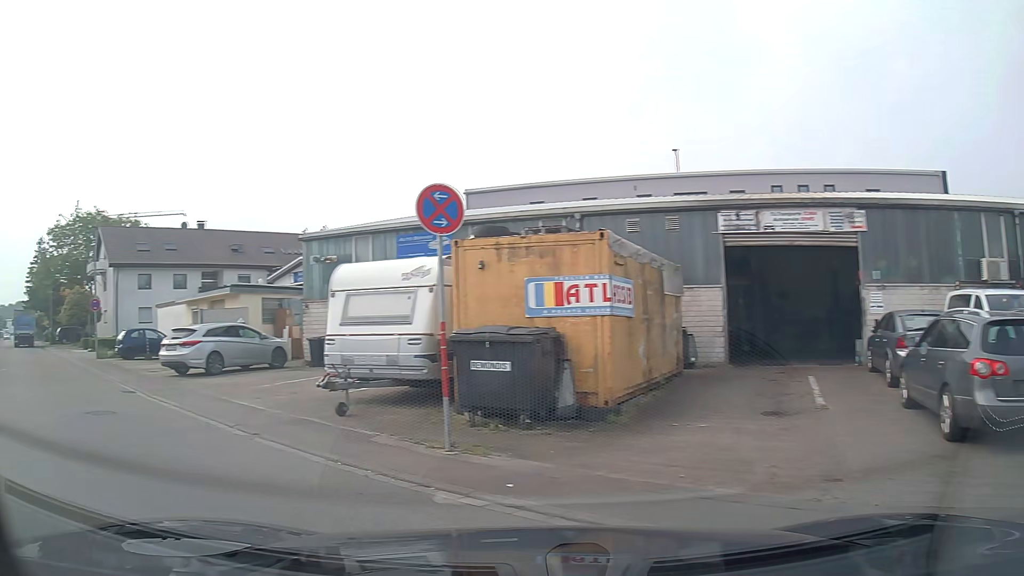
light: Day
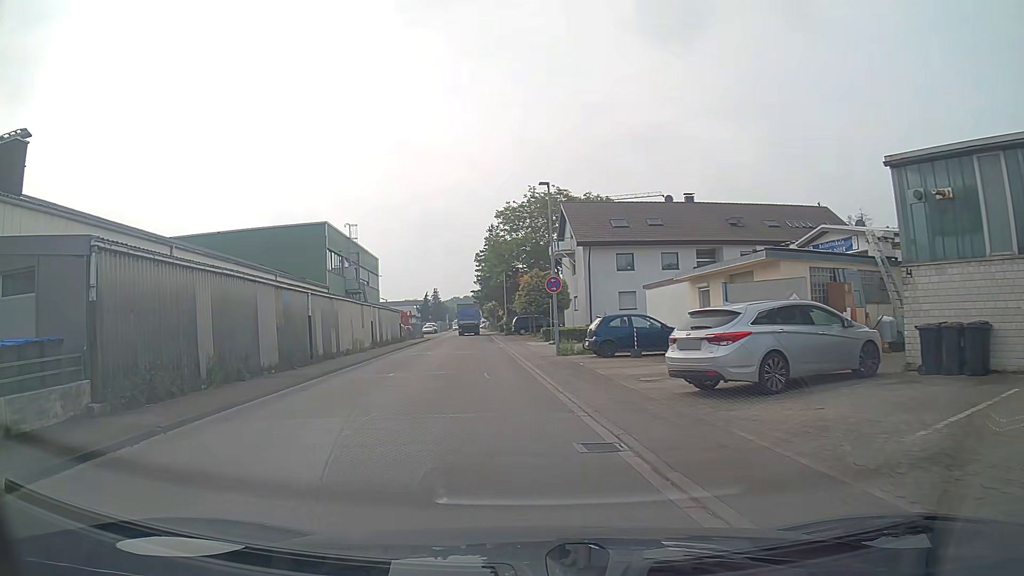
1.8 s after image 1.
(-4.1, +8.1) m; -42°
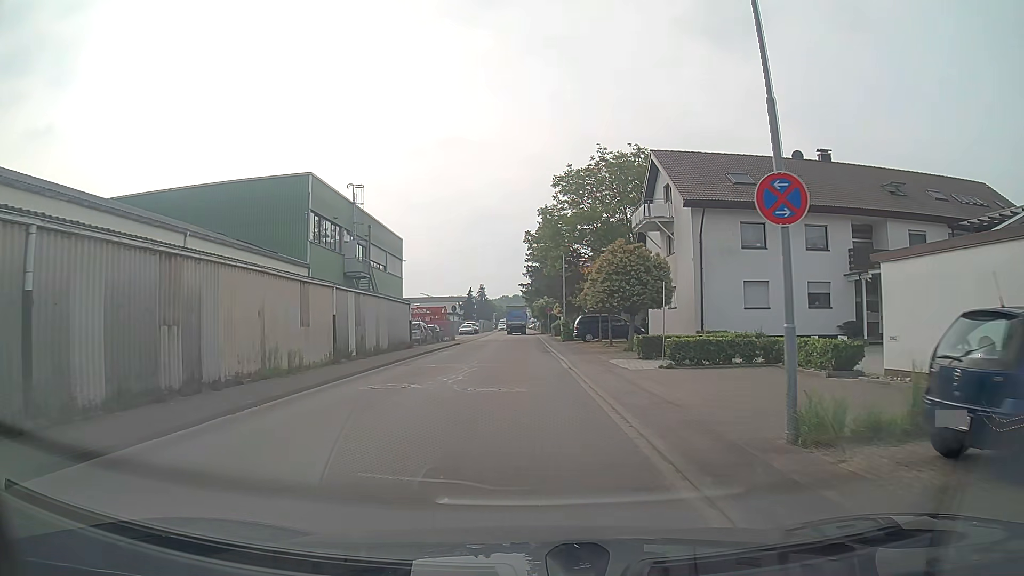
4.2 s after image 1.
(-1.1, +18.0) m; -4°
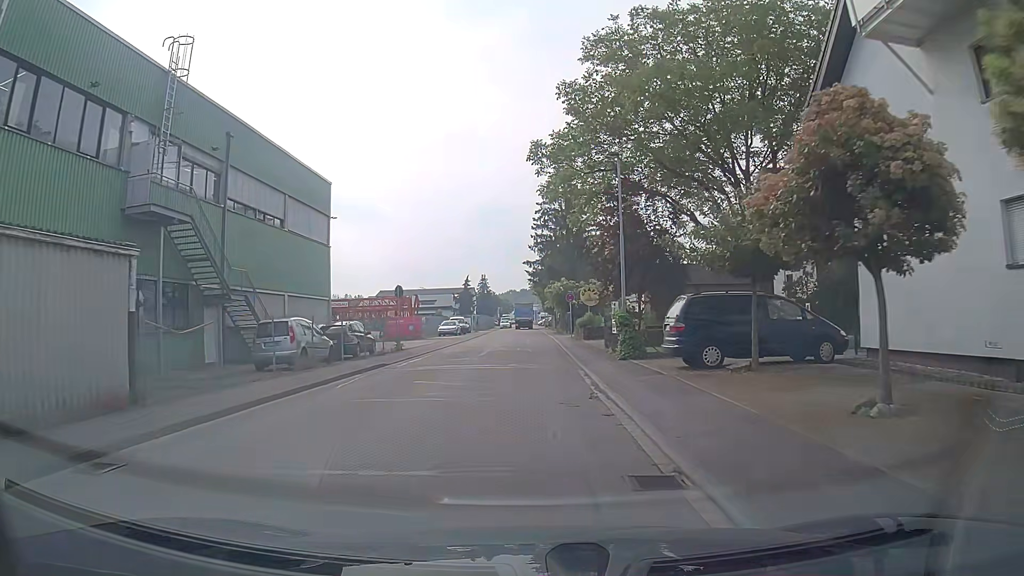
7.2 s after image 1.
(-0.2, +27.7) m; -1°
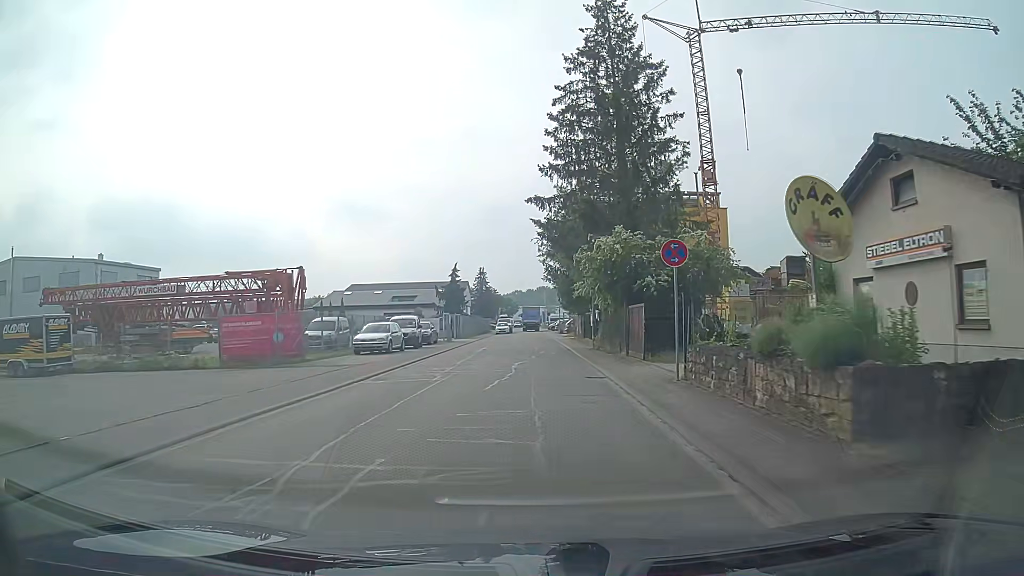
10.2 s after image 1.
(-0.2, +32.5) m; 0°
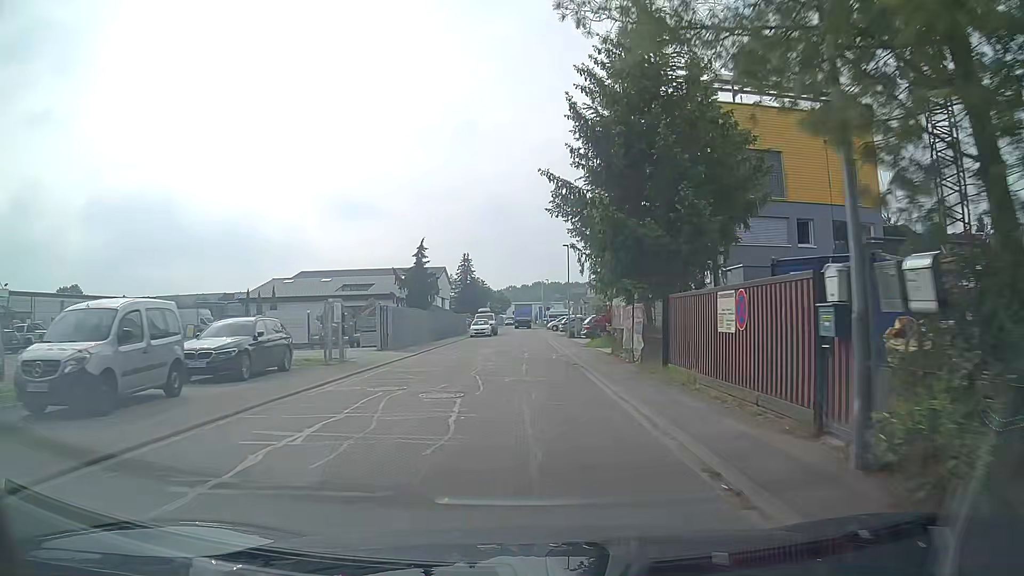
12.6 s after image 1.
(+0.1, +27.4) m; 0°
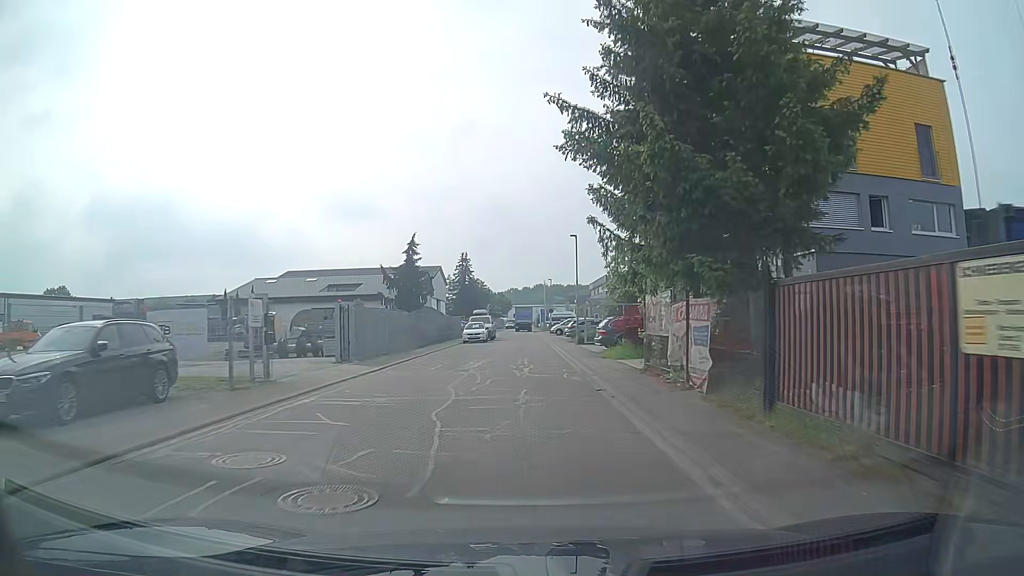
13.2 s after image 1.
(0.0, +6.9) m; 0°
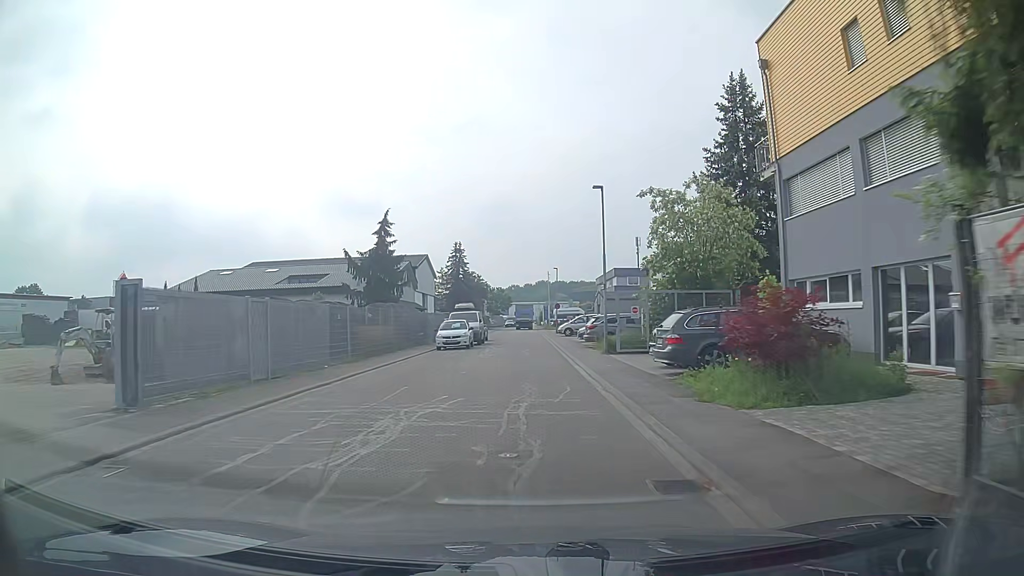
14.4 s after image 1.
(0.0, +13.9) m; 0°
(0, +10) (0, +20) (0, +30) (0, +40) (-1, +50) (-1, +60) (-1, +70) (-1, +80) (-1, +90) (-1, +100) m
